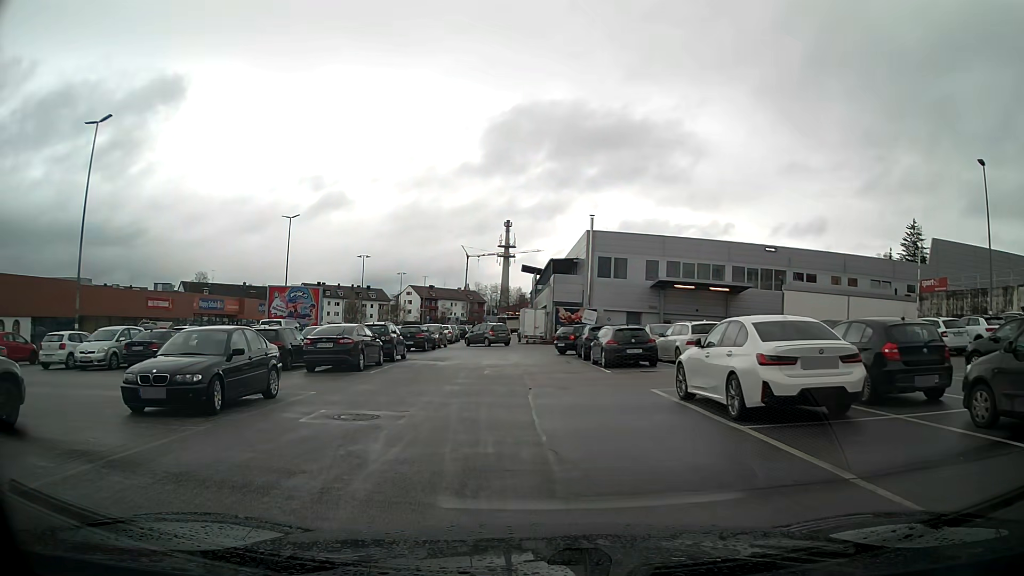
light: Day
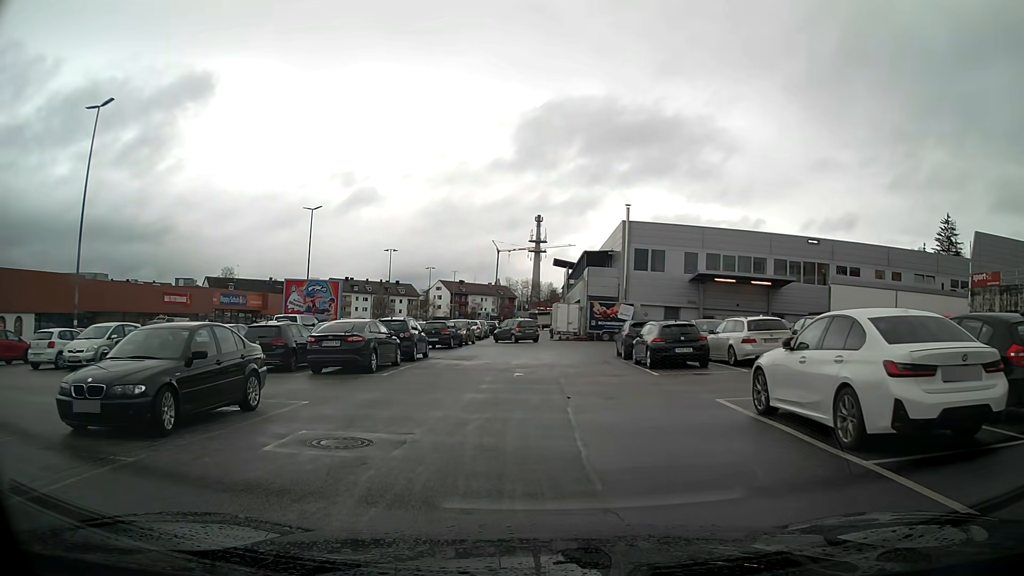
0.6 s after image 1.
(0.0, +2.6) m; -1°
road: service
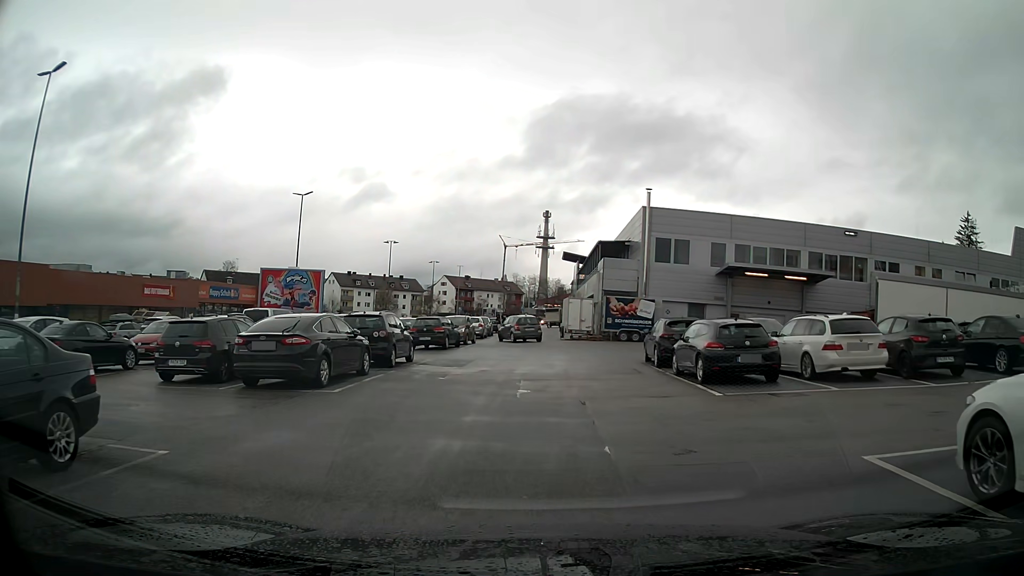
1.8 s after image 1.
(0.0, +5.2) m; 0°
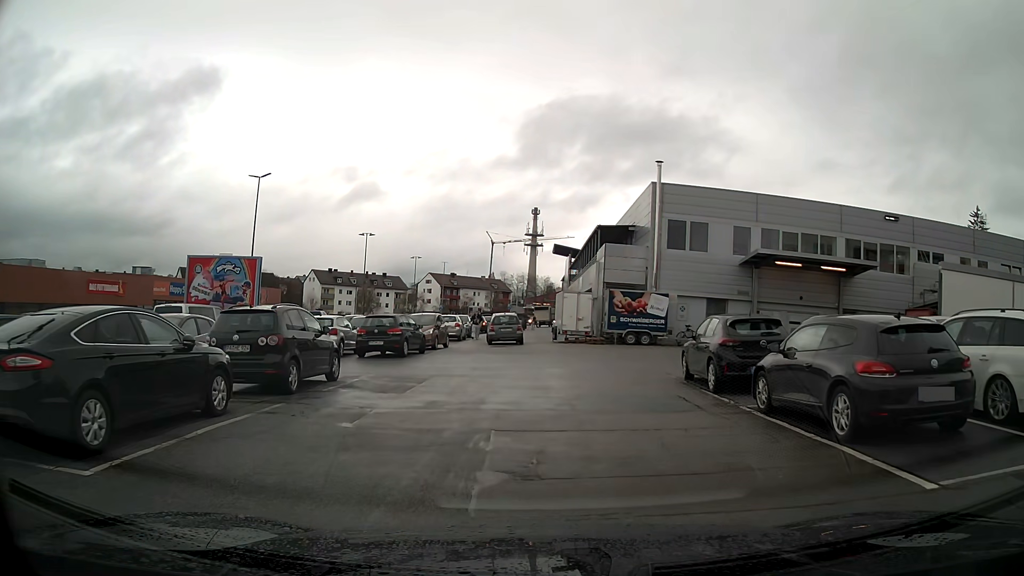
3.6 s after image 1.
(0.0, +7.3) m; +1°
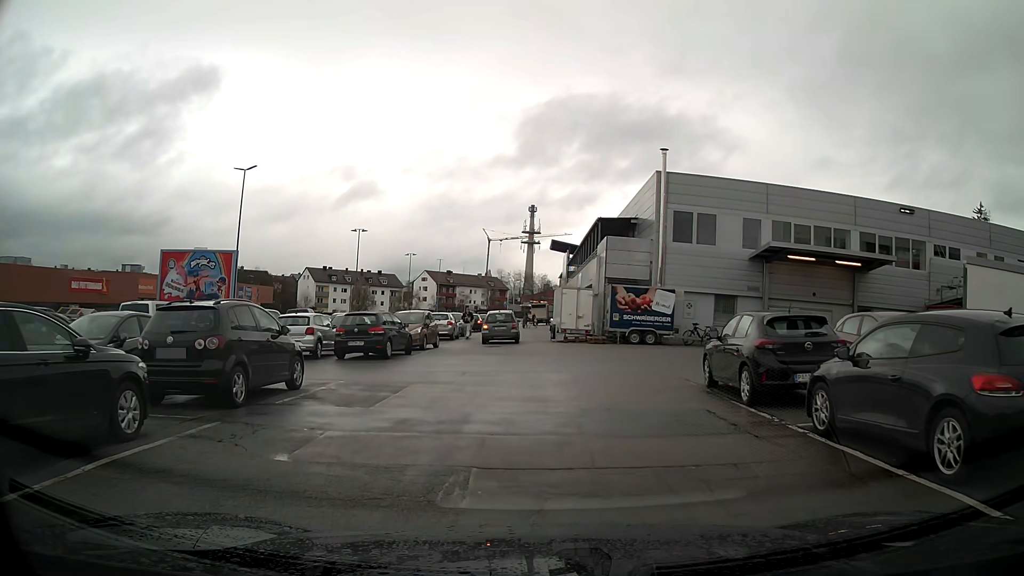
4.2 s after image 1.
(0.0, +2.2) m; 0°
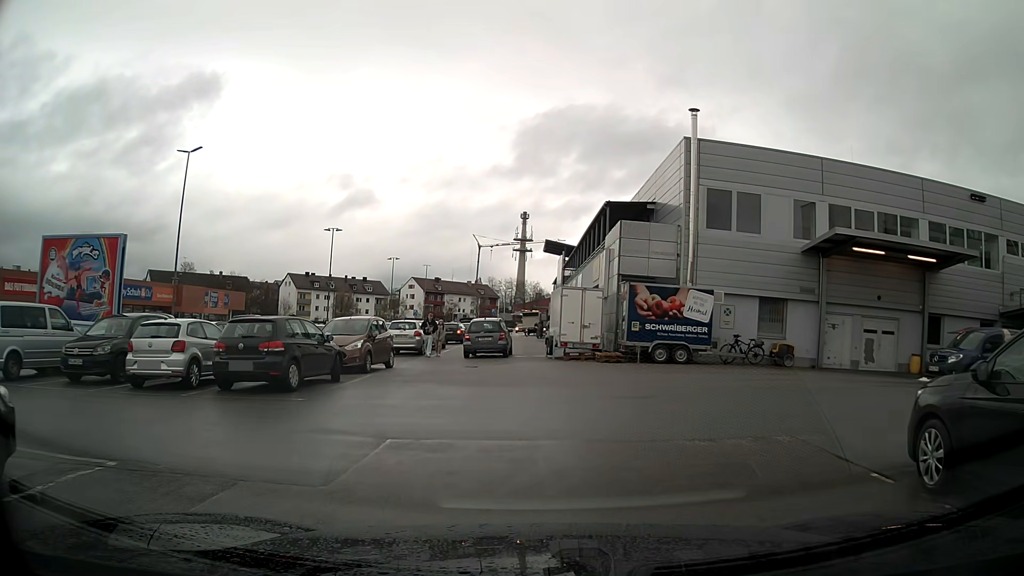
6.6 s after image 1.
(0.0, +7.9) m; +1°
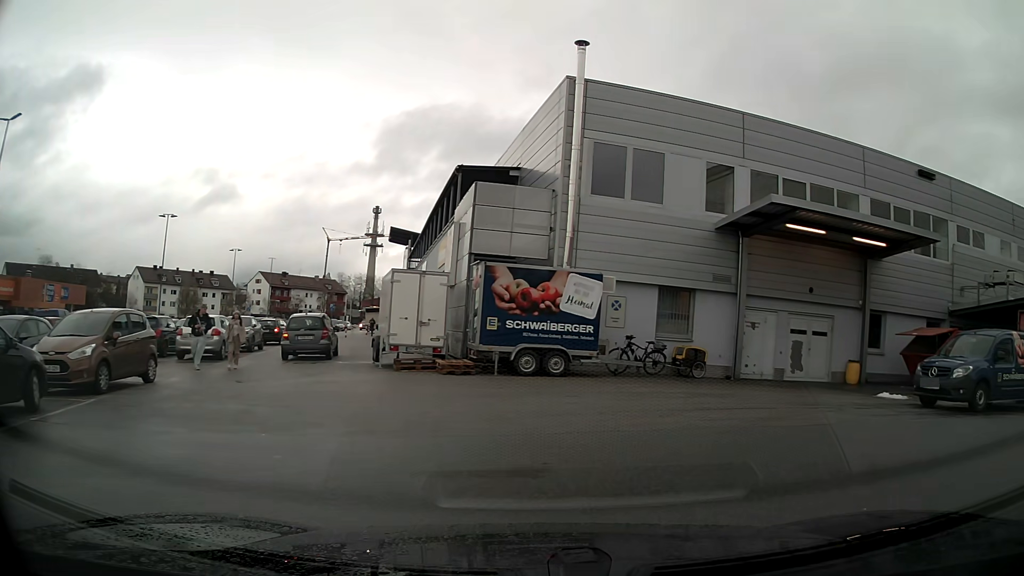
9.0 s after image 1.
(+0.5, +6.5) m; +15°
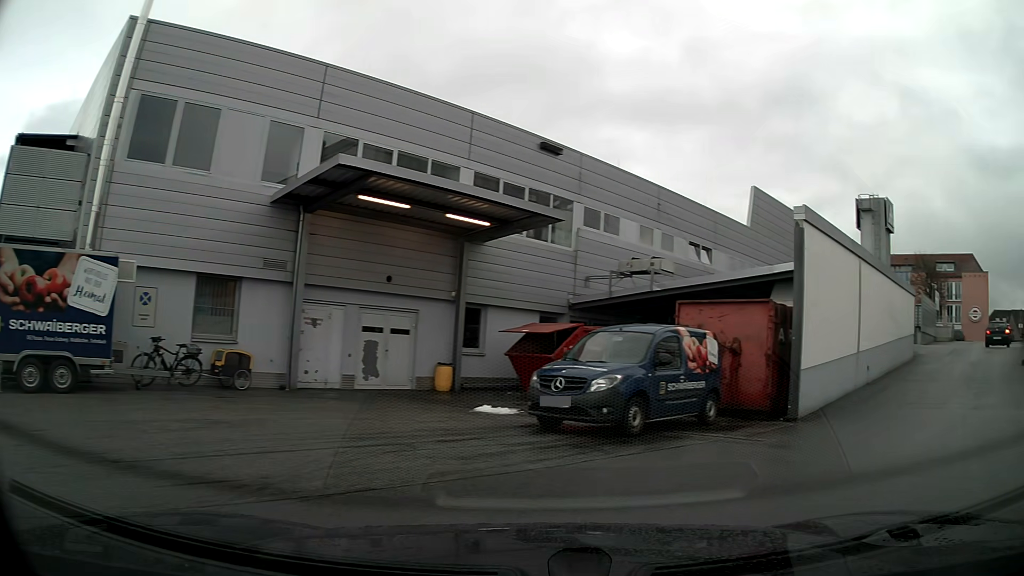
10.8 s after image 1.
(+1.3, +4.0) m; +37°
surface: asphalt
